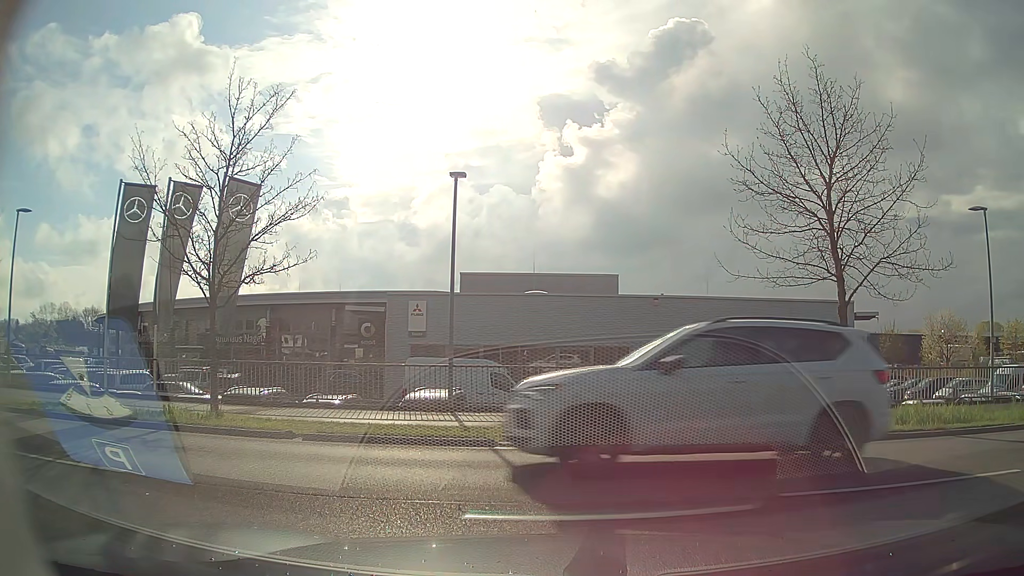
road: residential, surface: asphalt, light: Day
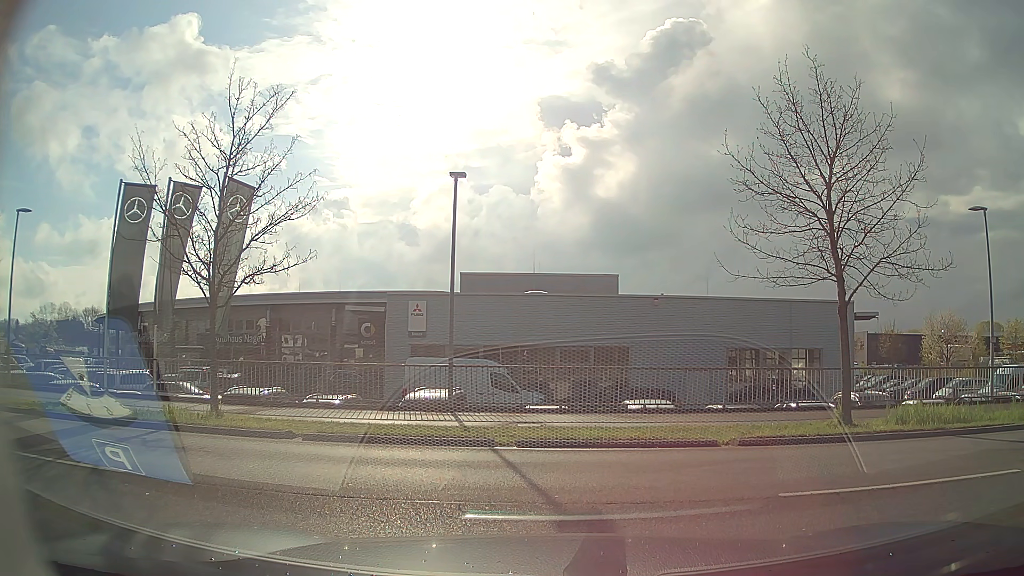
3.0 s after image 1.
(0.0, 0.0) m; 0°
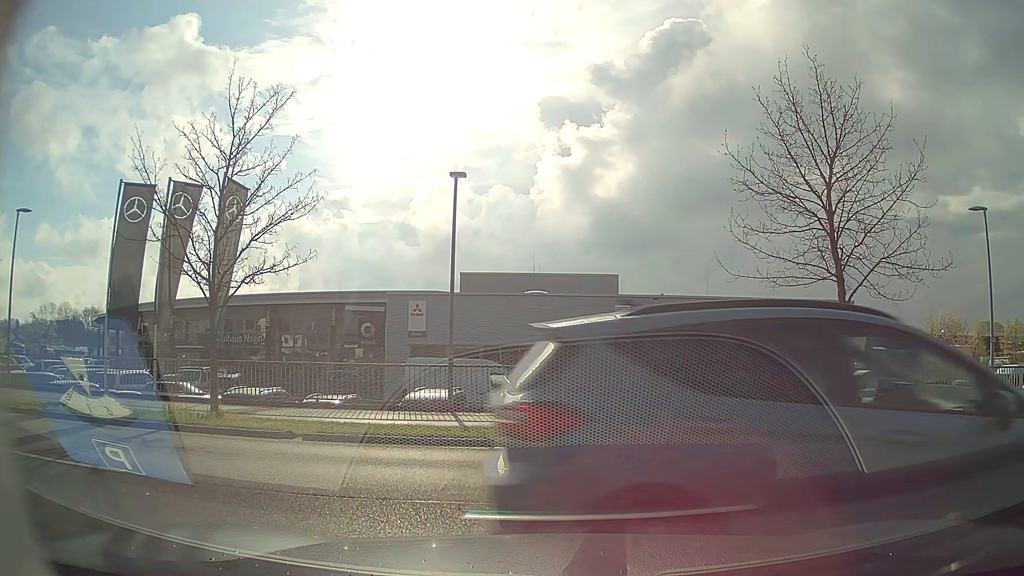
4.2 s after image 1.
(0.0, 0.0) m; 0°
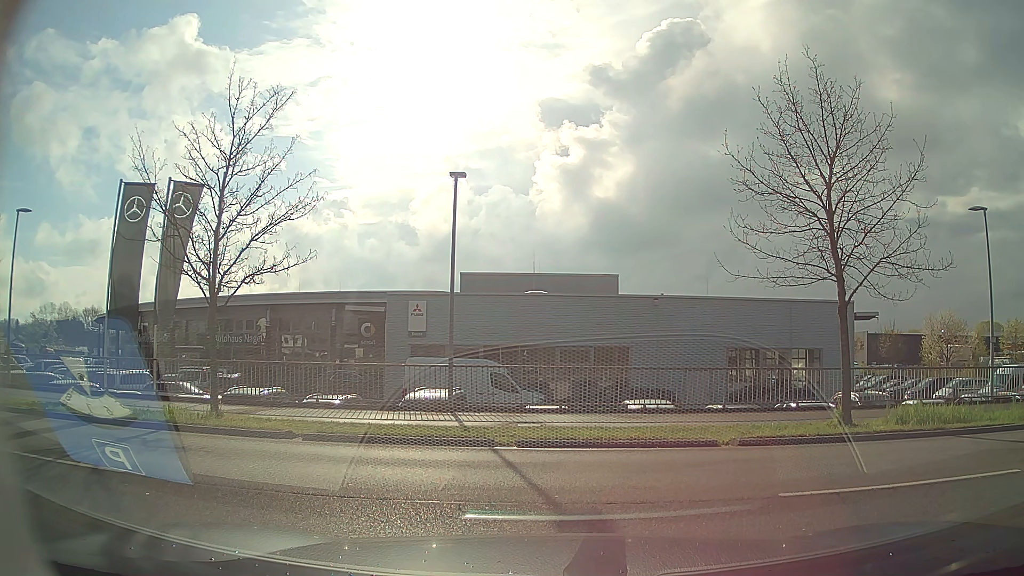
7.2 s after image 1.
(0.0, 0.0) m; 0°
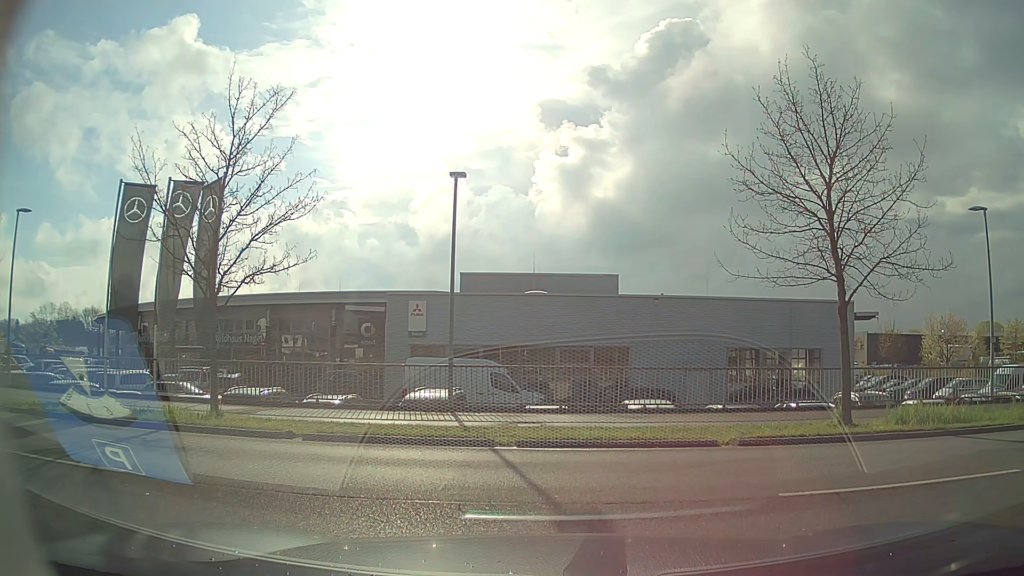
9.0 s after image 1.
(0.0, 0.0) m; 0°
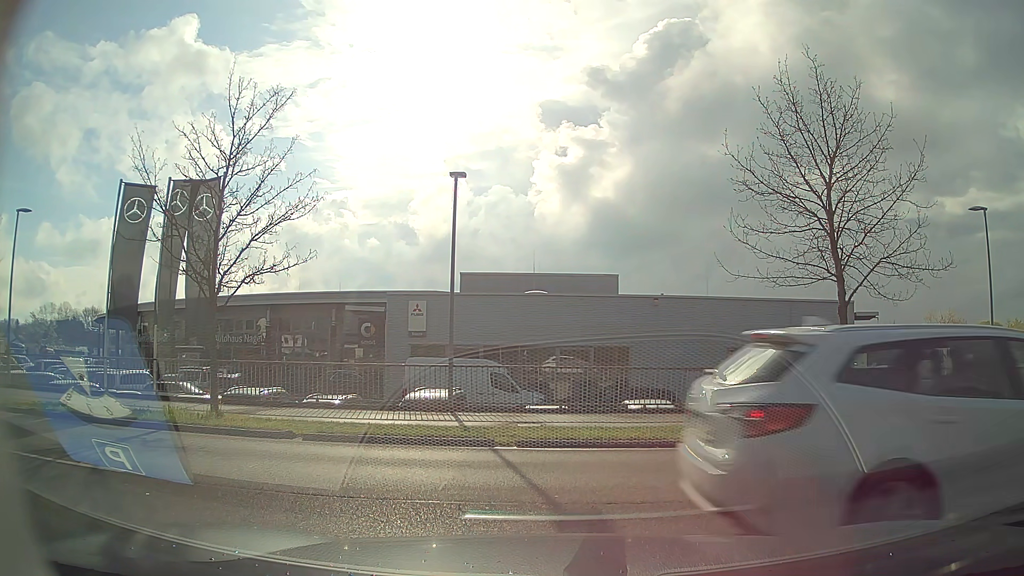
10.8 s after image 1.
(0.0, 0.0) m; 0°
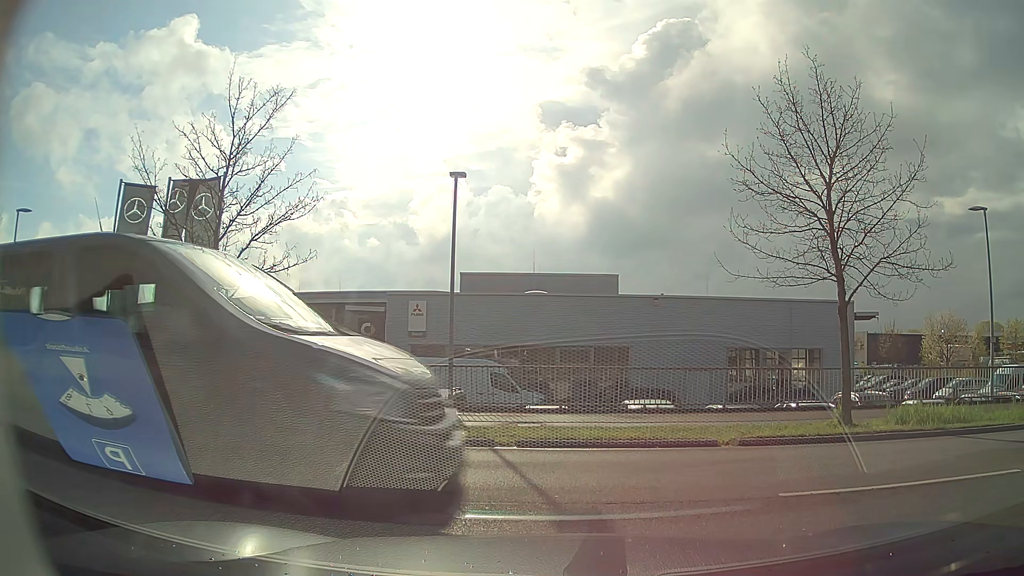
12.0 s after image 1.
(0.0, 0.0) m; 0°
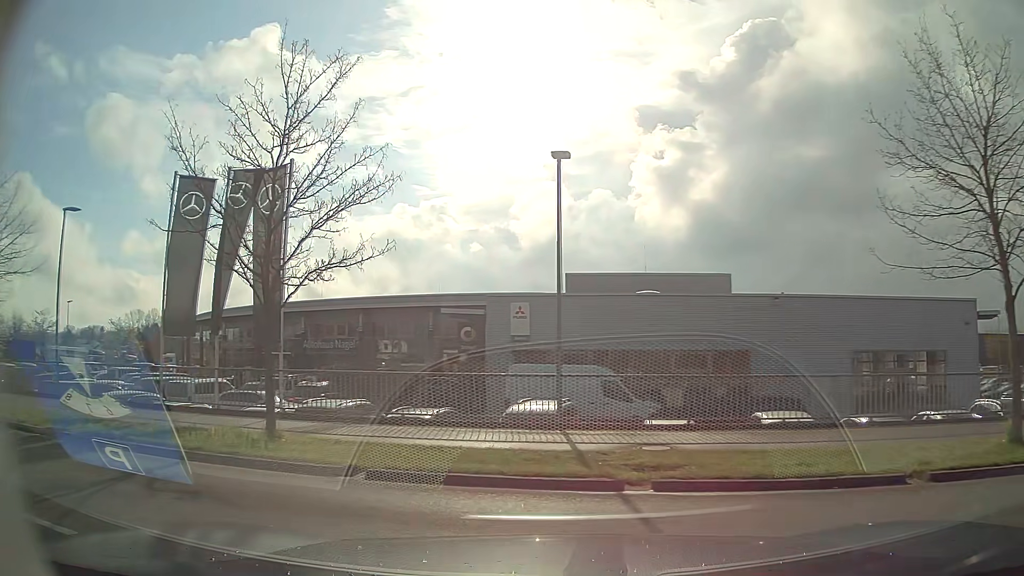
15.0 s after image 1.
(-0.1, +2.7) m; -6°
